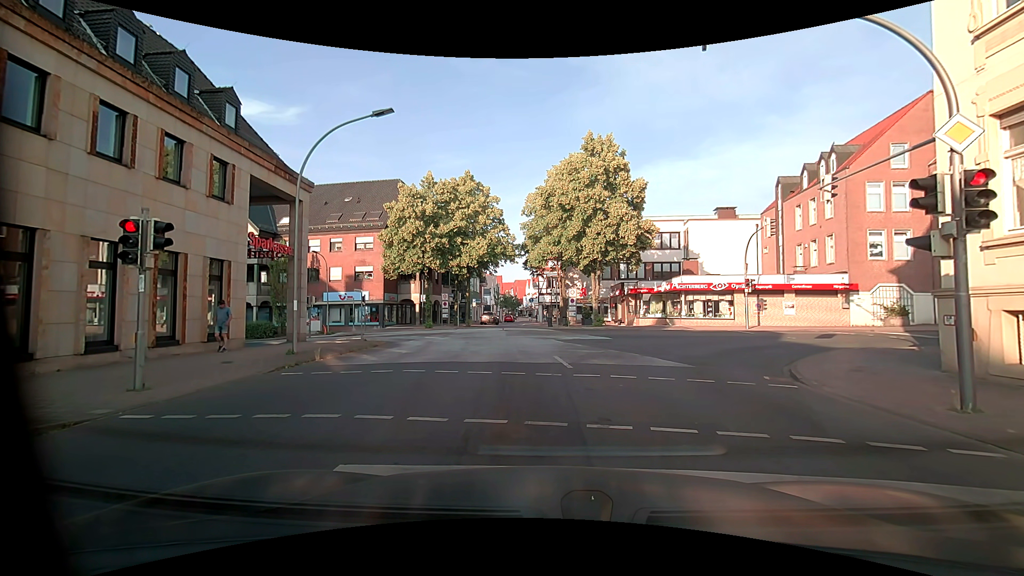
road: tertiary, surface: asphalt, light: Day
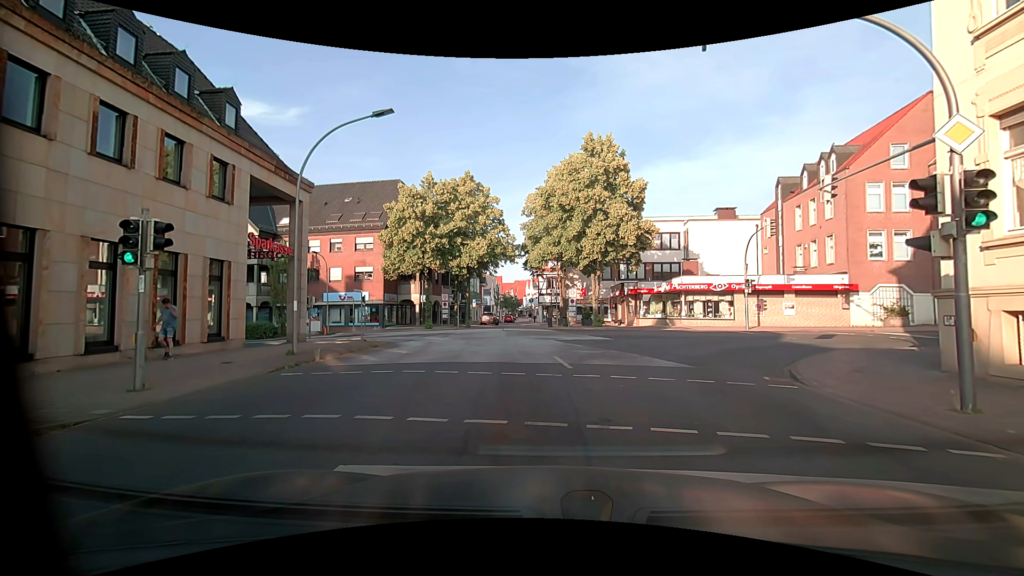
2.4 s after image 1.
(0.0, 0.0) m; 0°
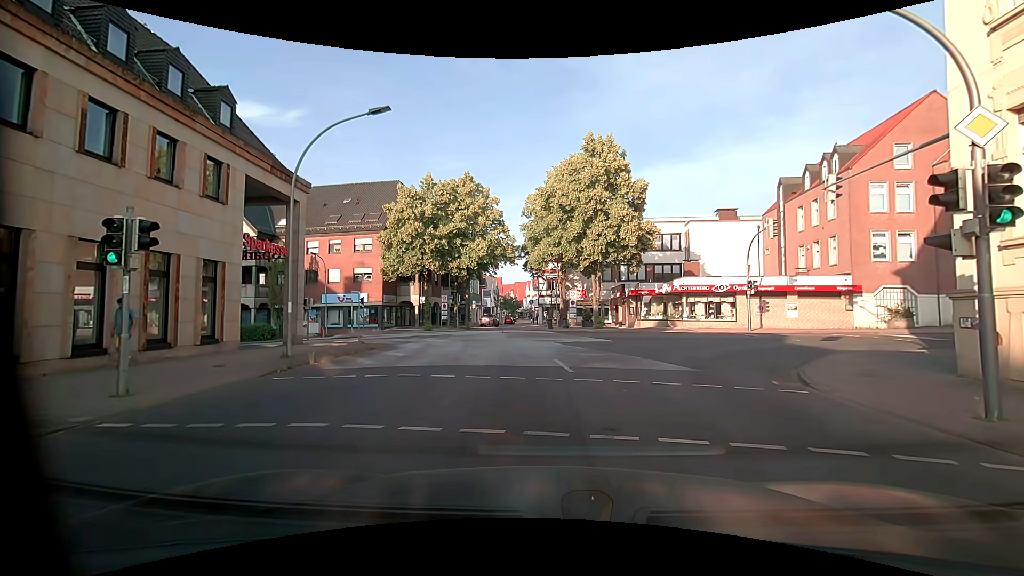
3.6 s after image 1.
(0.0, +0.4) m; 0°
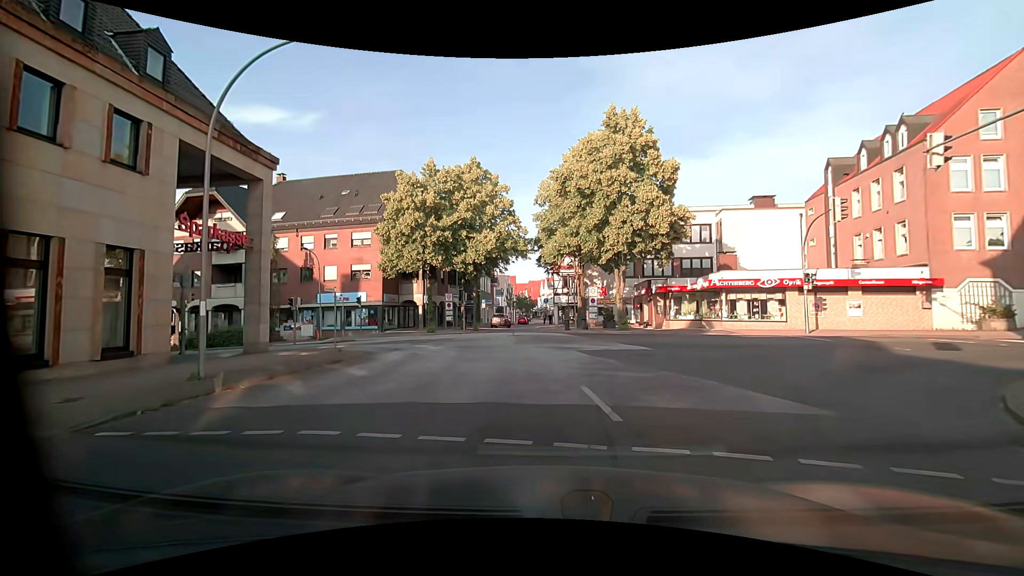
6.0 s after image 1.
(0.0, +5.0) m; 0°
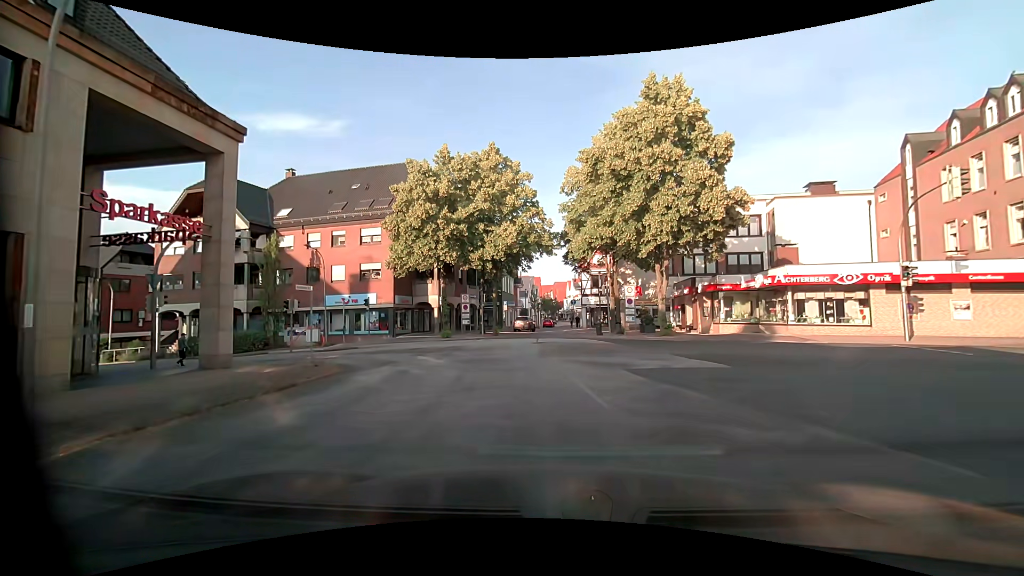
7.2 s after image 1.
(-0.1, +4.6) m; -4°
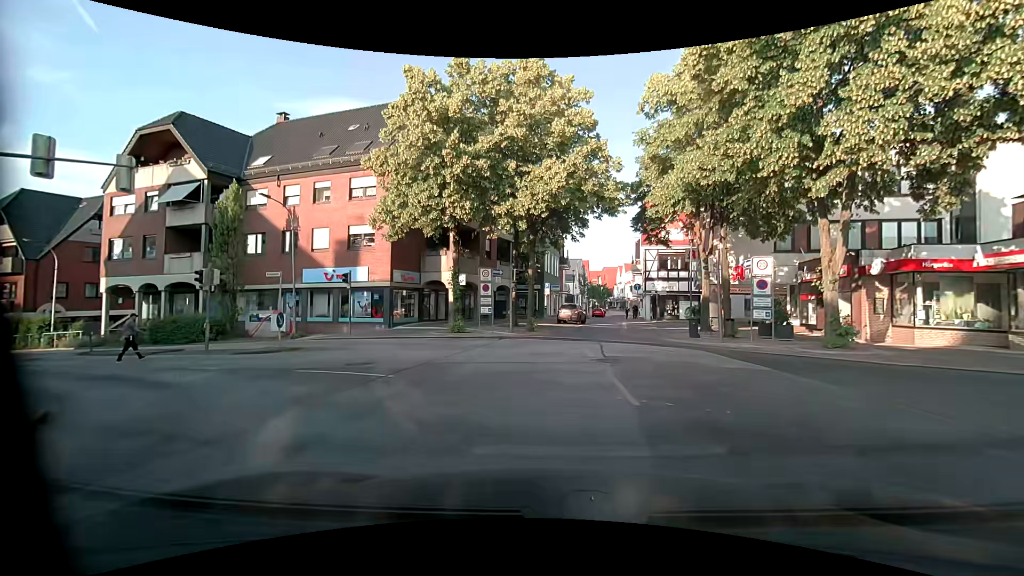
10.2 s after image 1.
(-0.4, +12.2) m; -4°
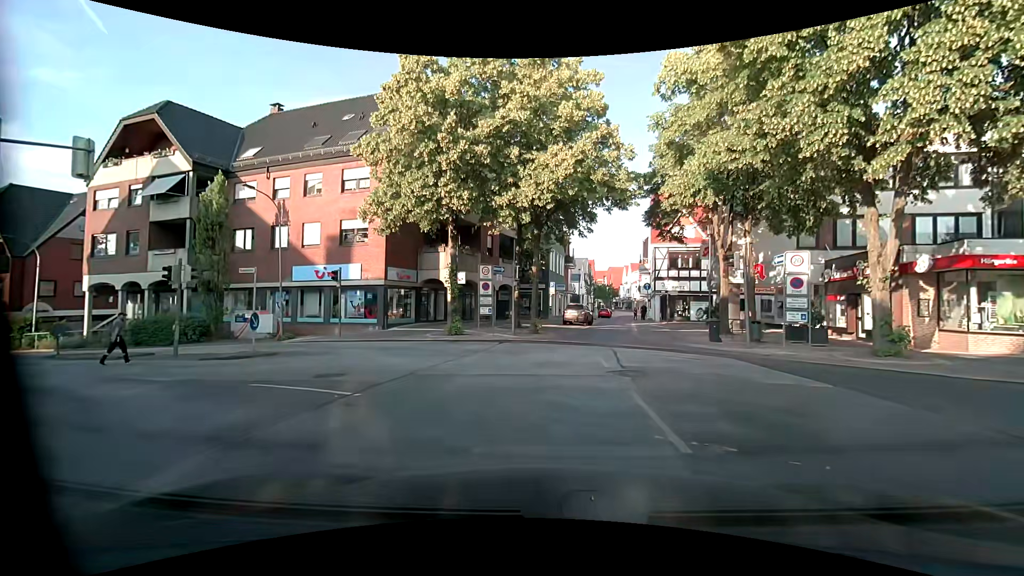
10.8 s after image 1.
(0.0, +1.9) m; -2°
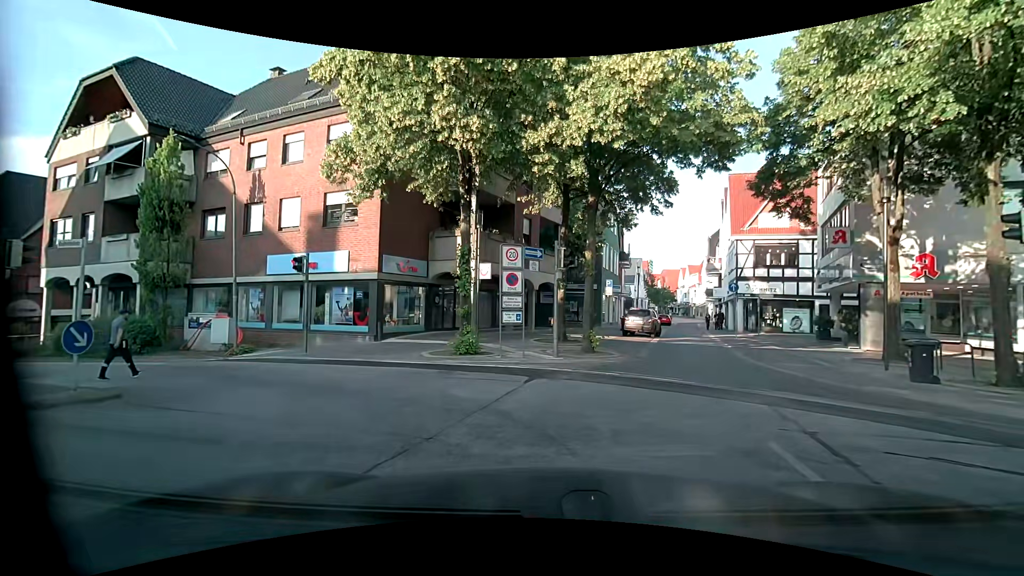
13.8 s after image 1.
(-0.1, +8.1) m; -5°
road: unclassified
(-3, +9) (-11, +15) (-20, +19) (-29, +23) (-38, +27) (-48, +30) (-57, +33) (-67, +35) (-77, +37) (-87, +37) m
